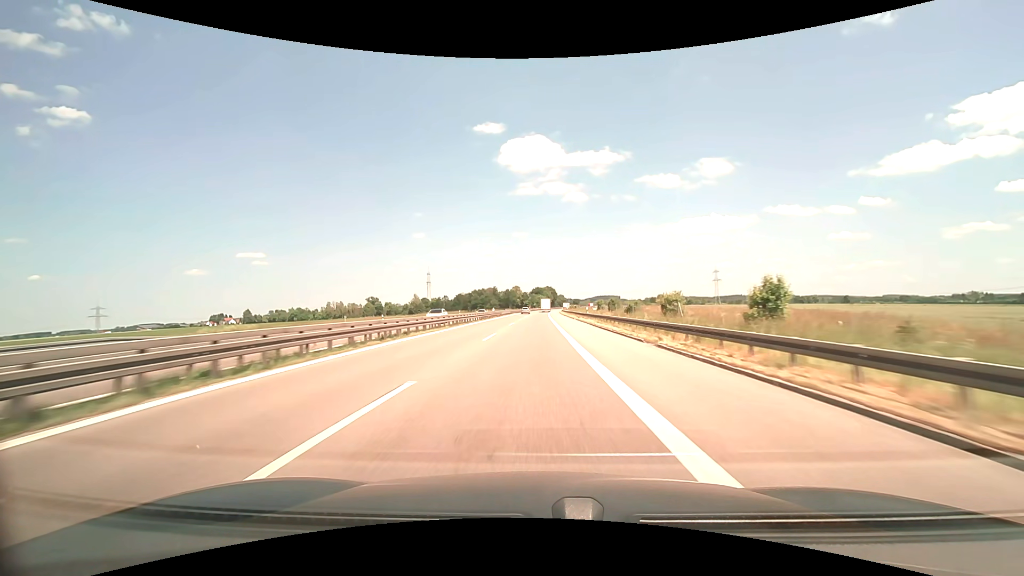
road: motorway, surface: asphalt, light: Day
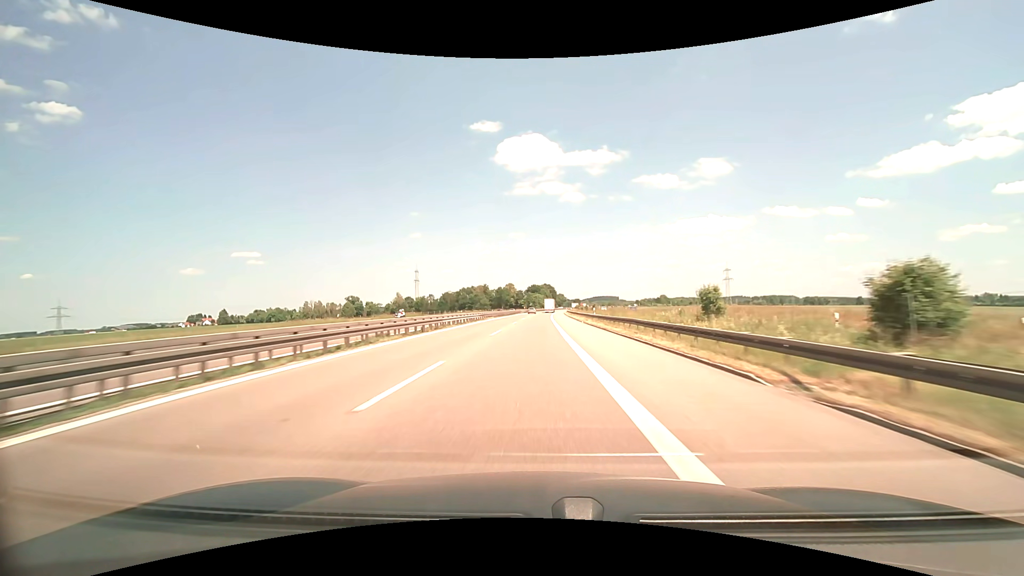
(+0.3, +50.1) m; 0°
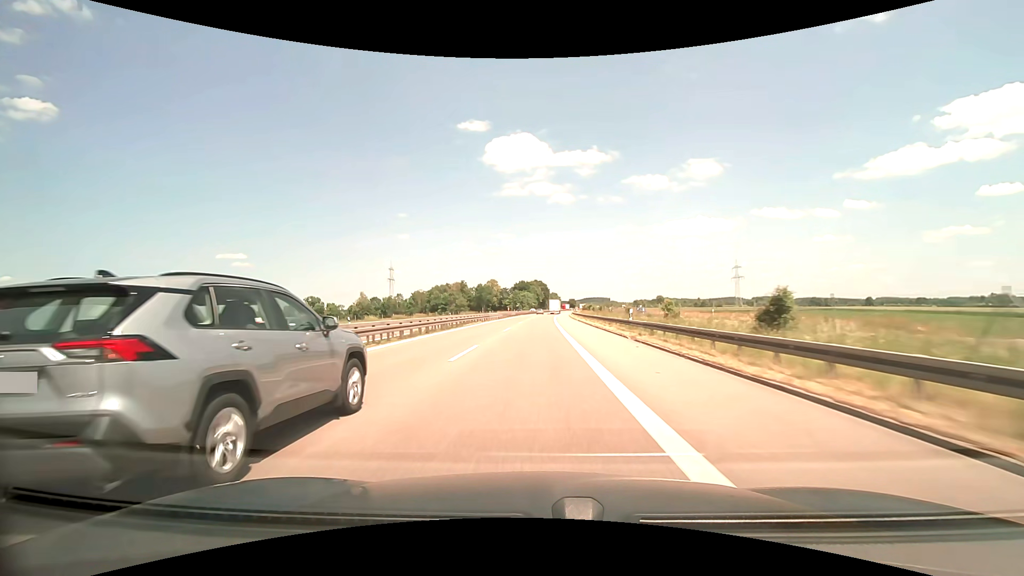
(+0.5, +65.5) m; +1°
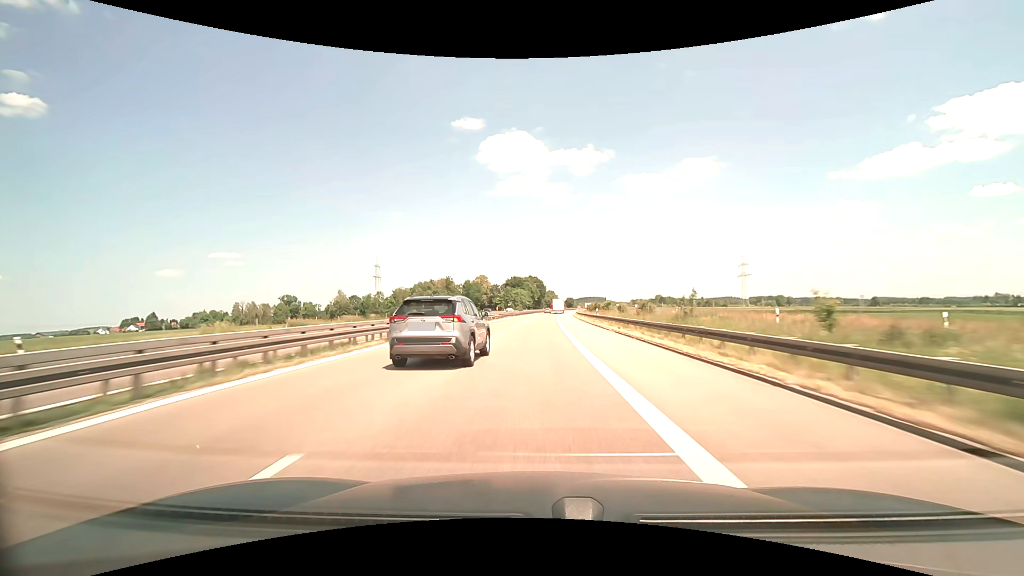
(+0.1, +32.5) m; 0°
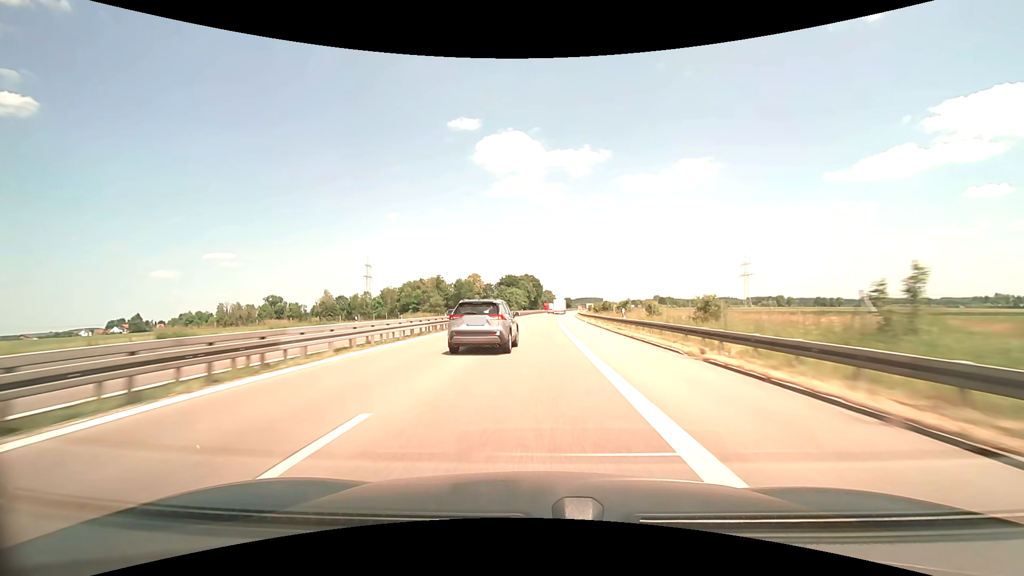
(+0.1, +16.2) m; 0°
